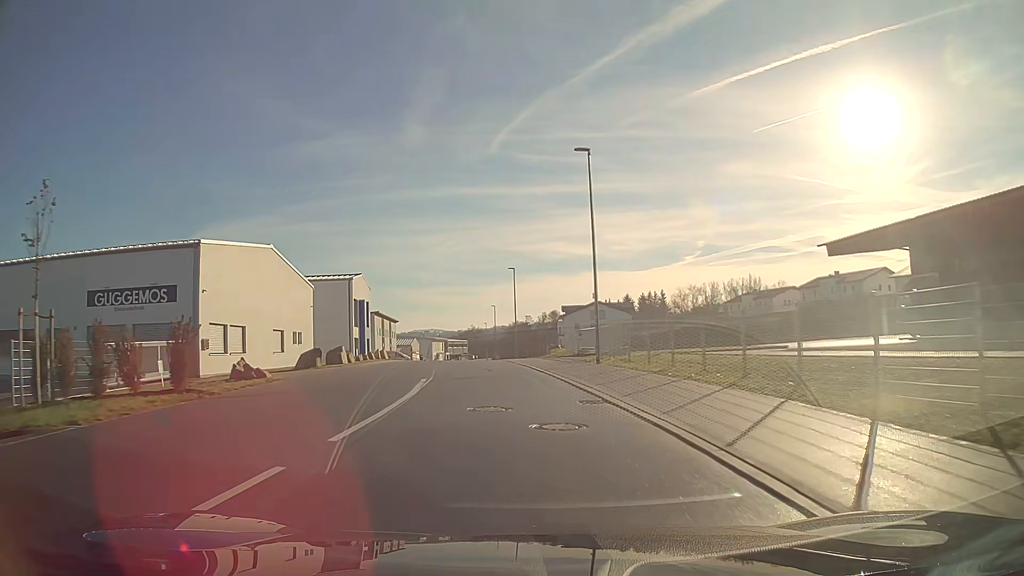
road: unclassified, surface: asphalt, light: Day
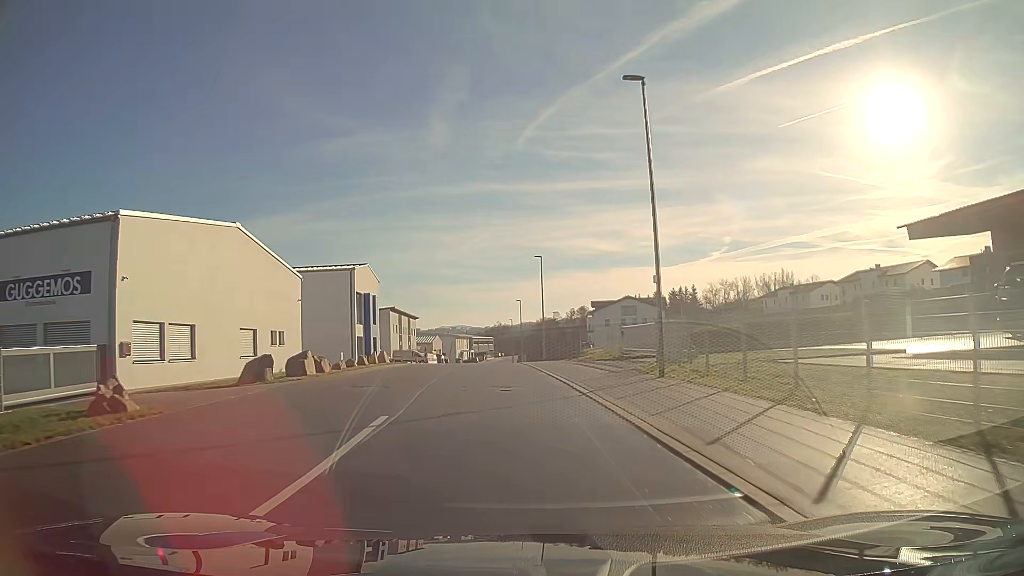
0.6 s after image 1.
(-0.2, +7.6) m; -2°
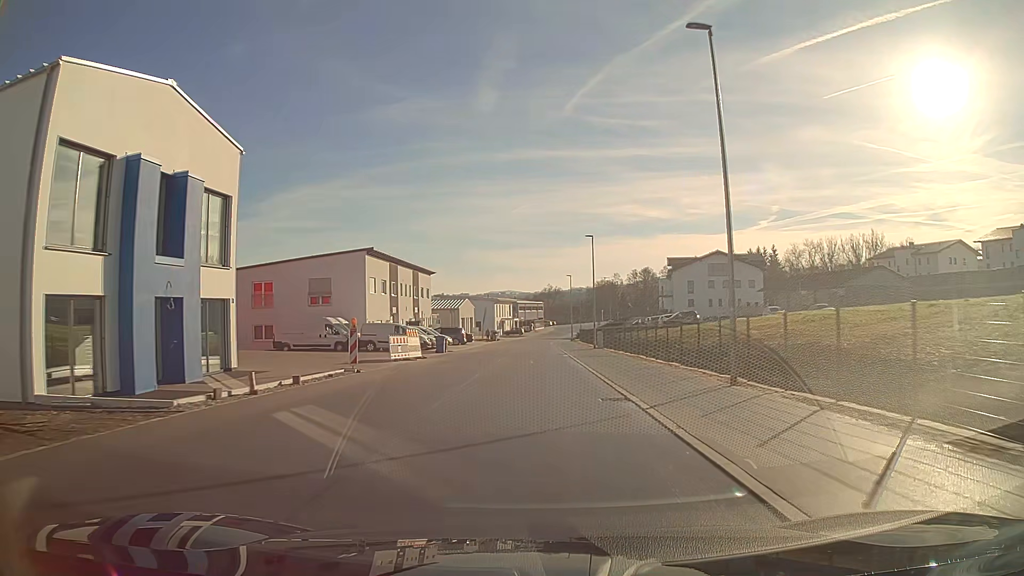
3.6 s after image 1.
(-1.9, +38.1) m; -3°
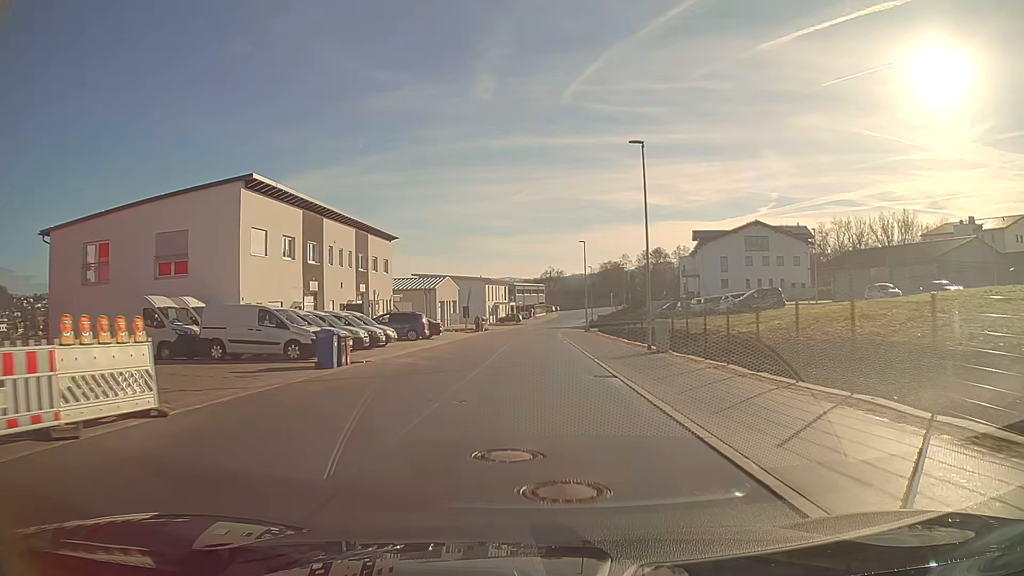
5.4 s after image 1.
(0.0, +23.2) m; 0°
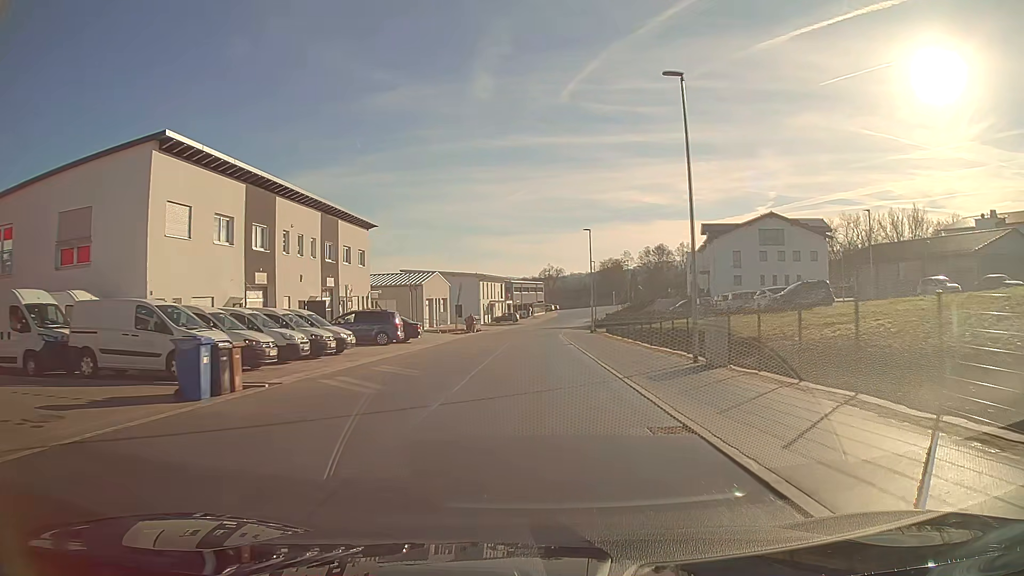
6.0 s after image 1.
(0.0, +7.8) m; 0°
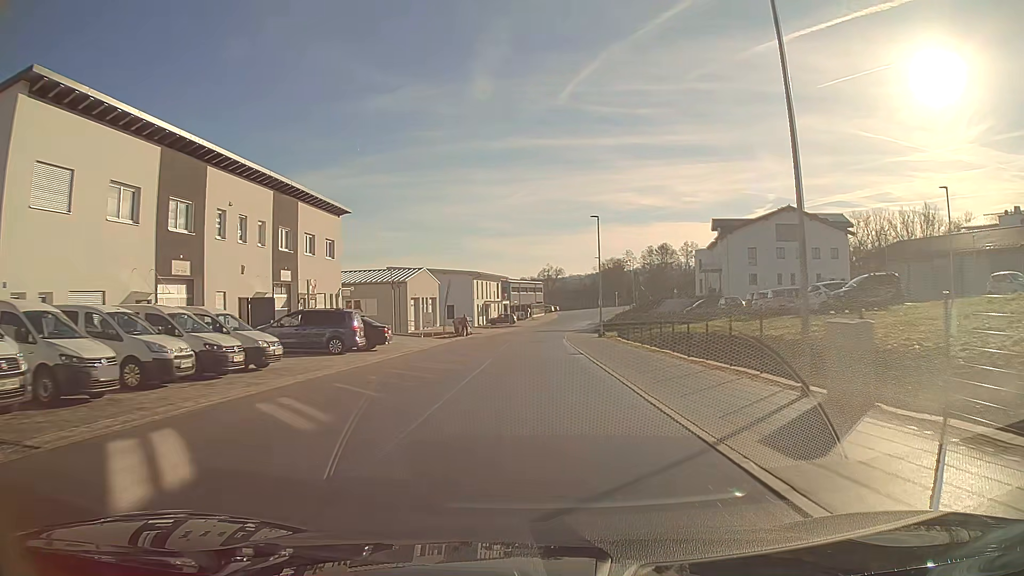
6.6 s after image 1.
(0.0, +7.8) m; 0°
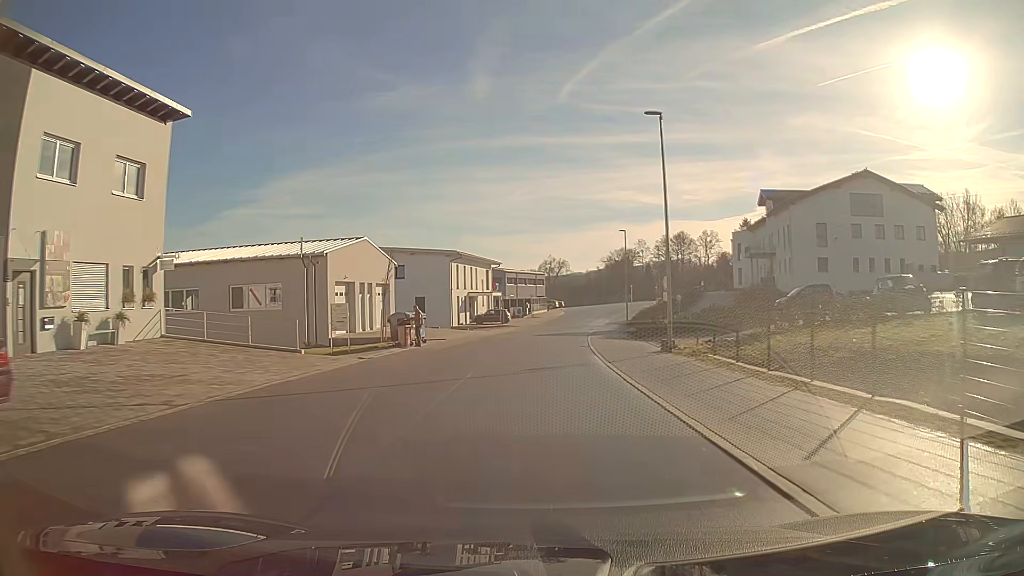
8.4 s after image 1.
(0.0, +23.2) m; 0°
